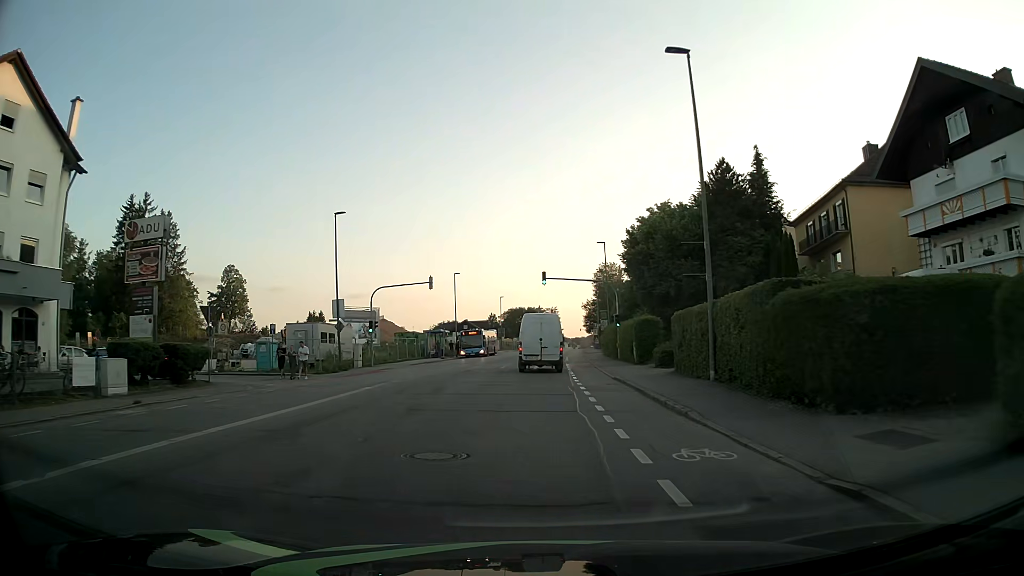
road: tertiary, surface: asphalt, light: Day
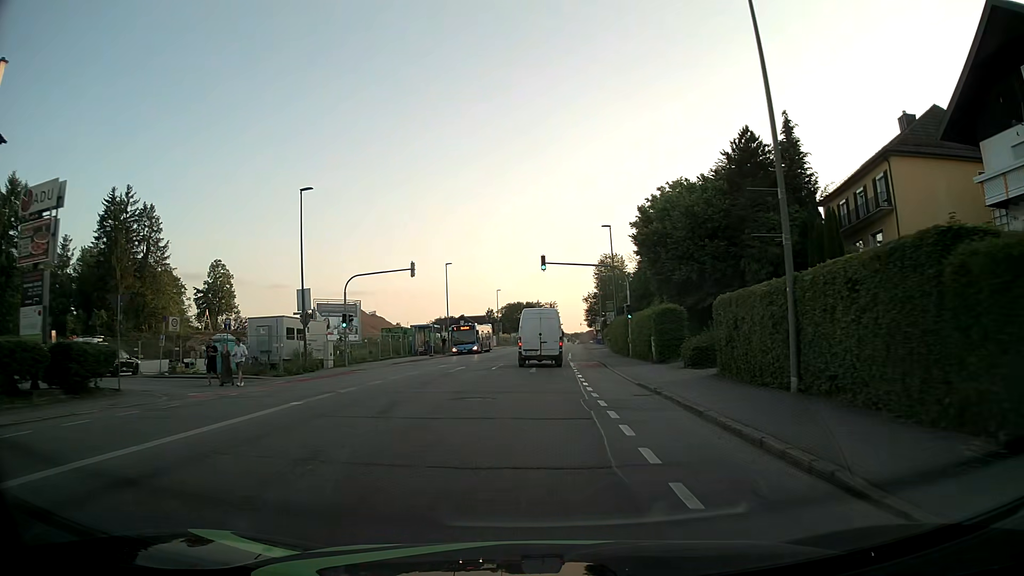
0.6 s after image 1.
(0.0, +6.4) m; 0°
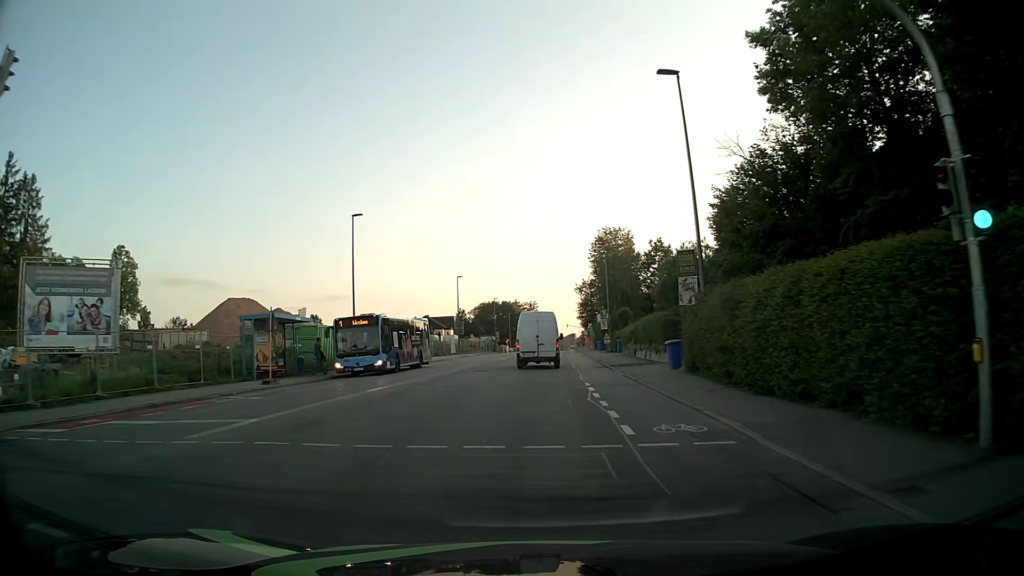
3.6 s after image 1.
(+0.2, +33.8) m; +1°
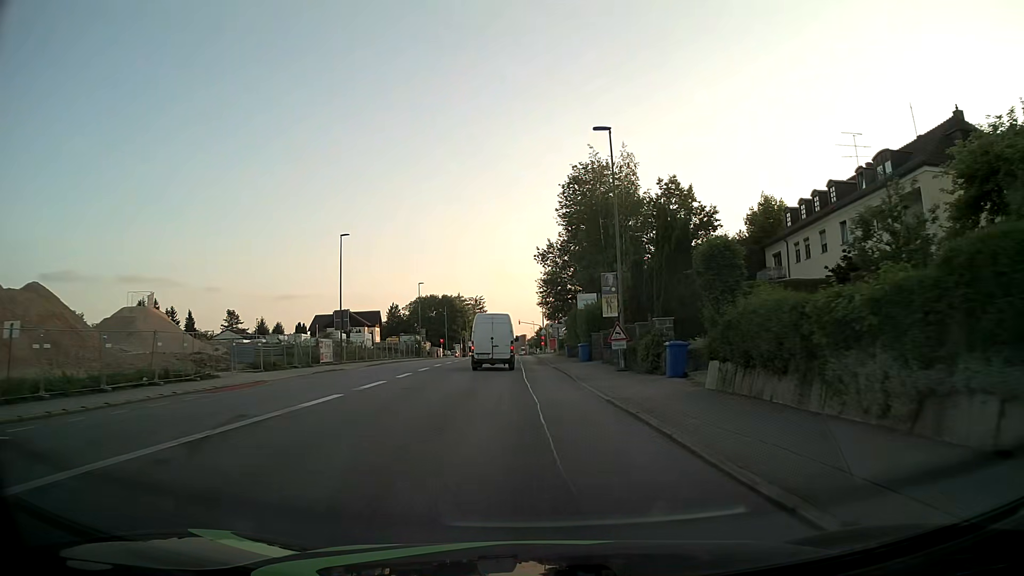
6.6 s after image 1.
(+1.1, +36.1) m; +4°
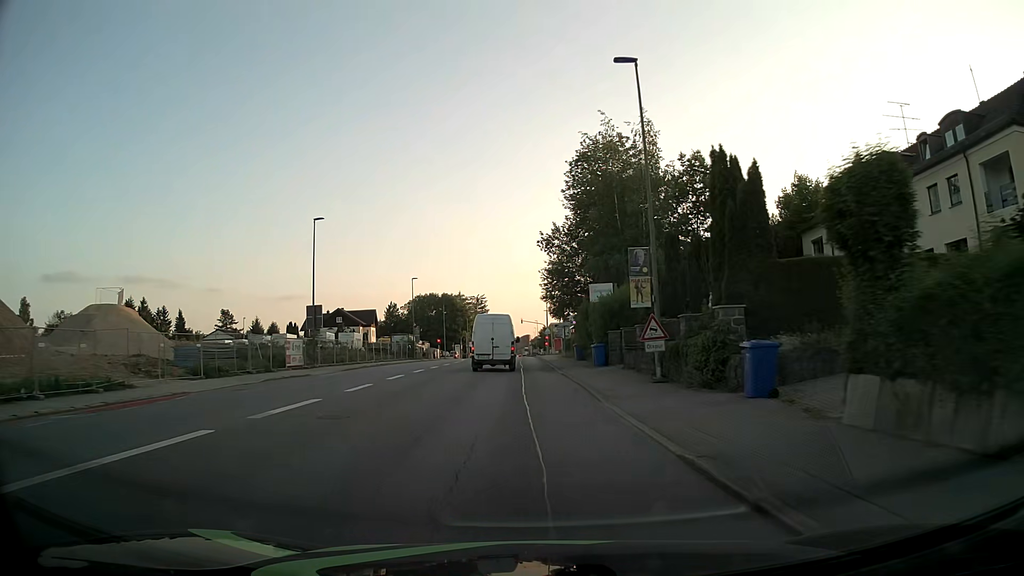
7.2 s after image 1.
(0.0, +7.5) m; 0°
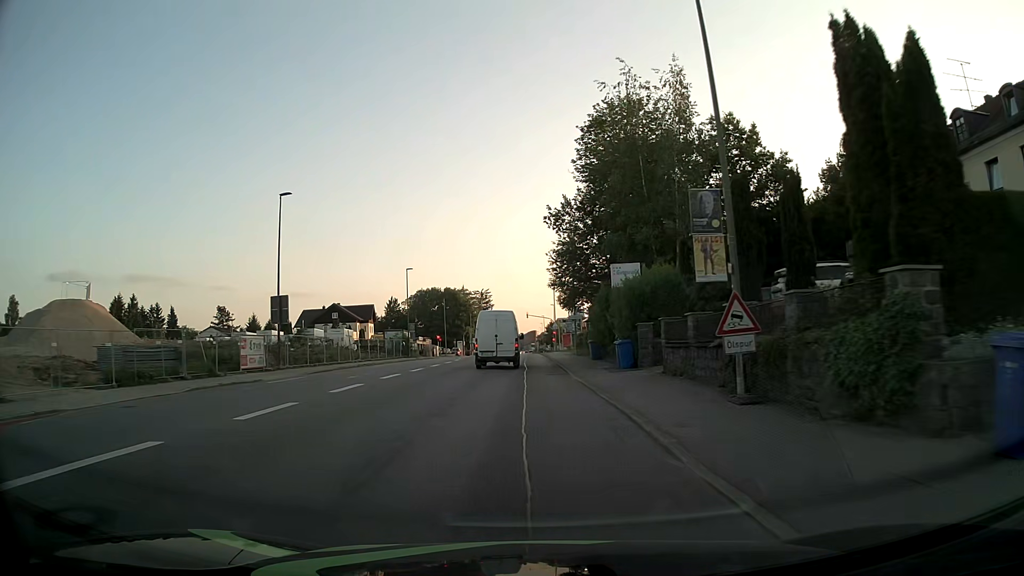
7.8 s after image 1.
(0.0, +7.7) m; 0°
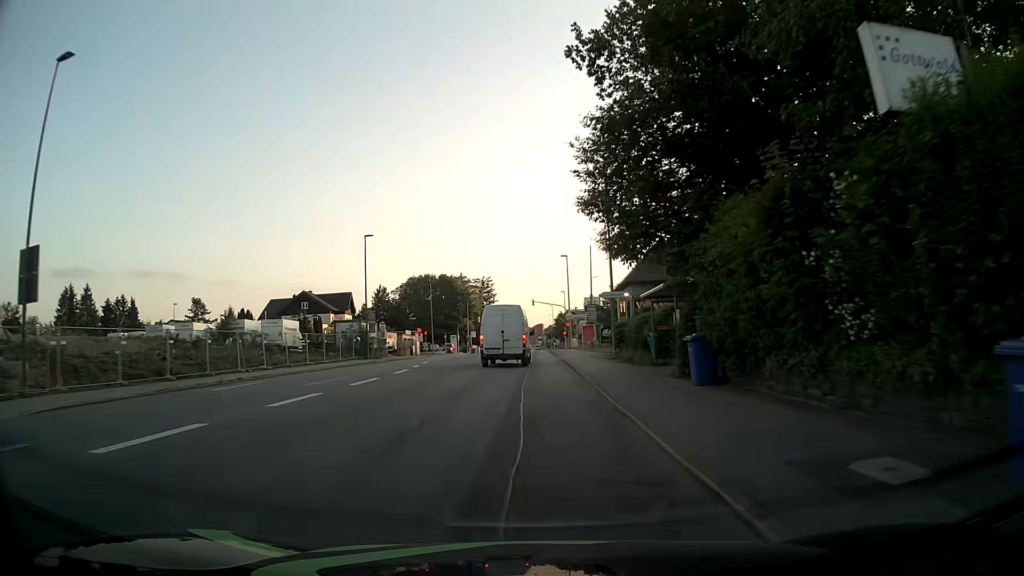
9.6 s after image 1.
(-0.2, +22.2) m; -1°
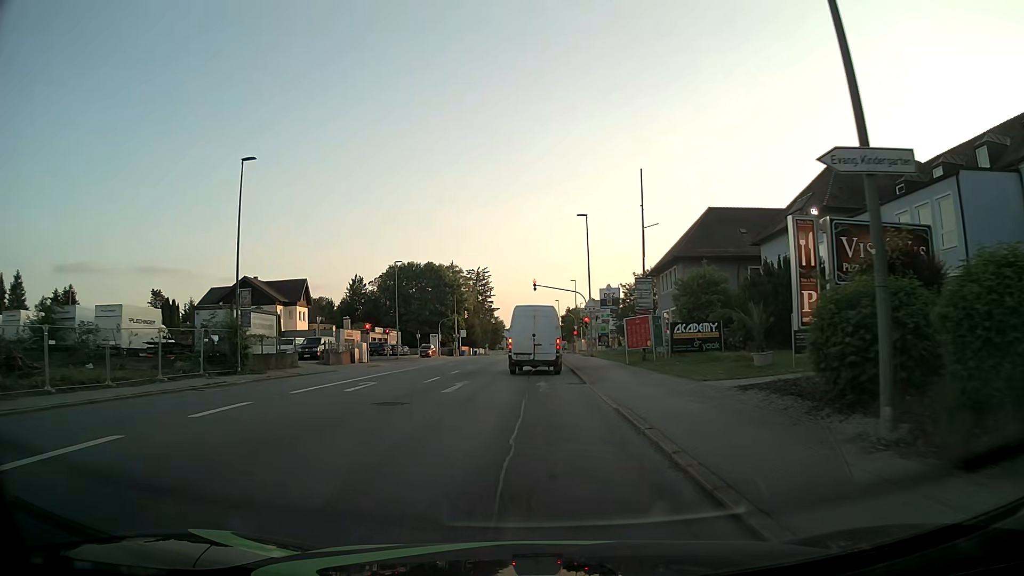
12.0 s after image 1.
(-0.1, +25.2) m; -1°
